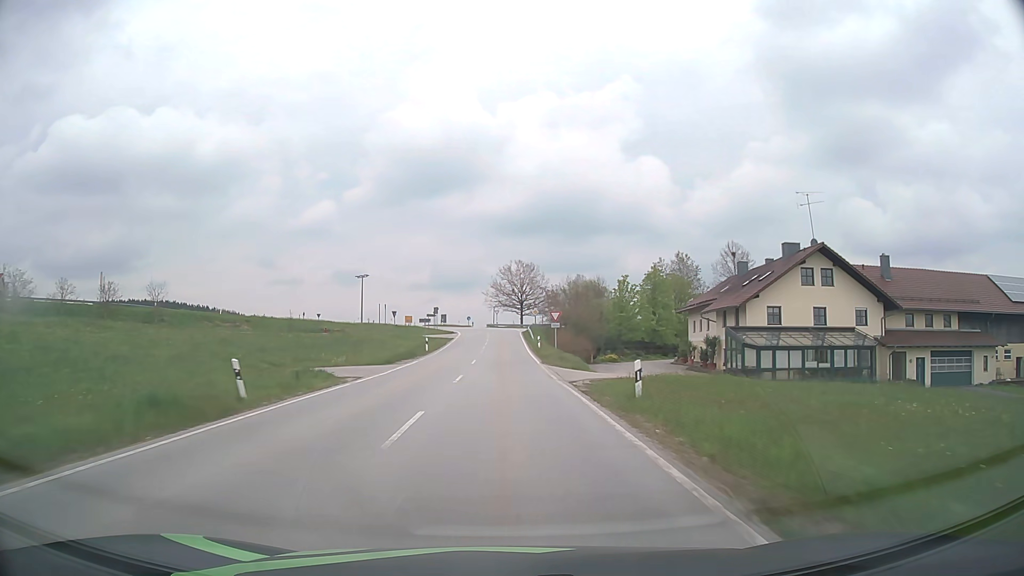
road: secondary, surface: asphalt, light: Day
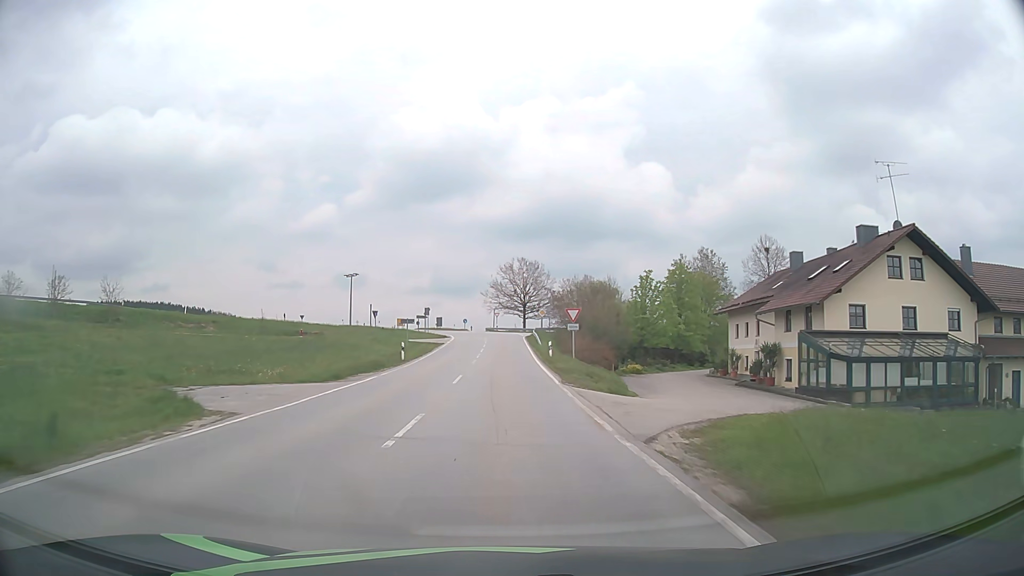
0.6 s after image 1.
(0.0, +11.6) m; 0°
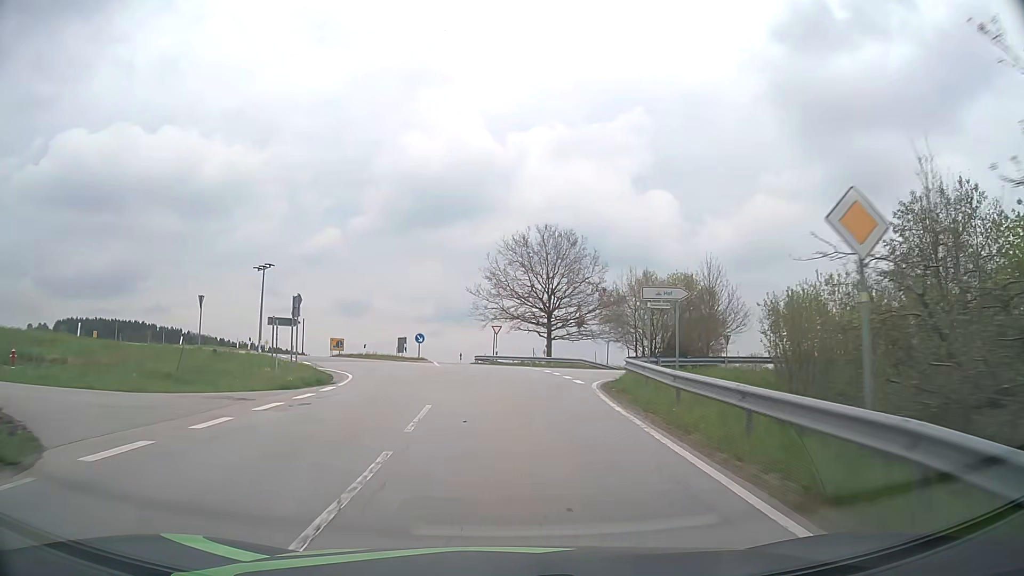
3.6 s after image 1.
(-0.4, +52.4) m; 0°
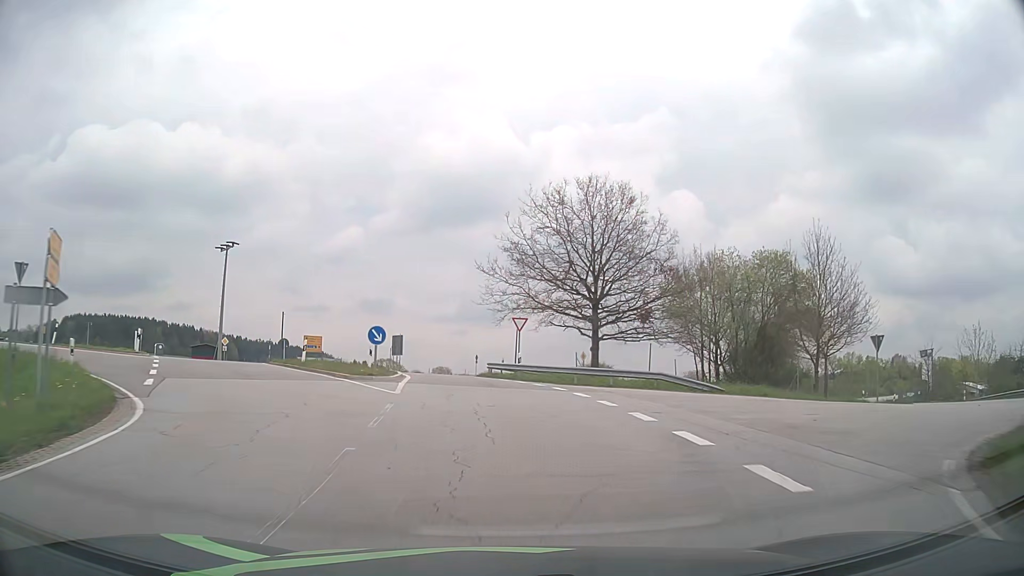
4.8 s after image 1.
(-0.3, +17.8) m; -2°
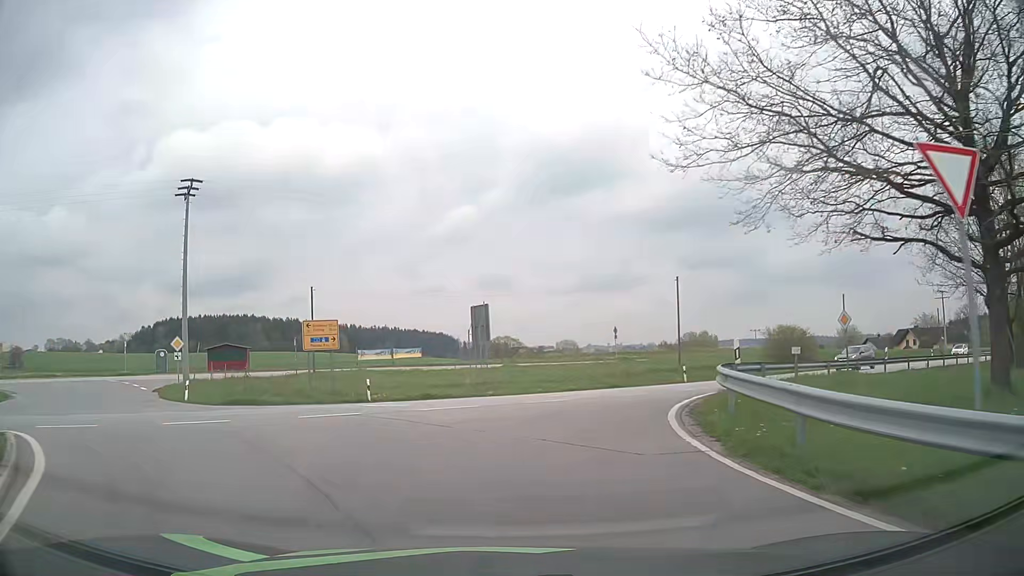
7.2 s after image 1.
(-2.2, +27.6) m; -11°
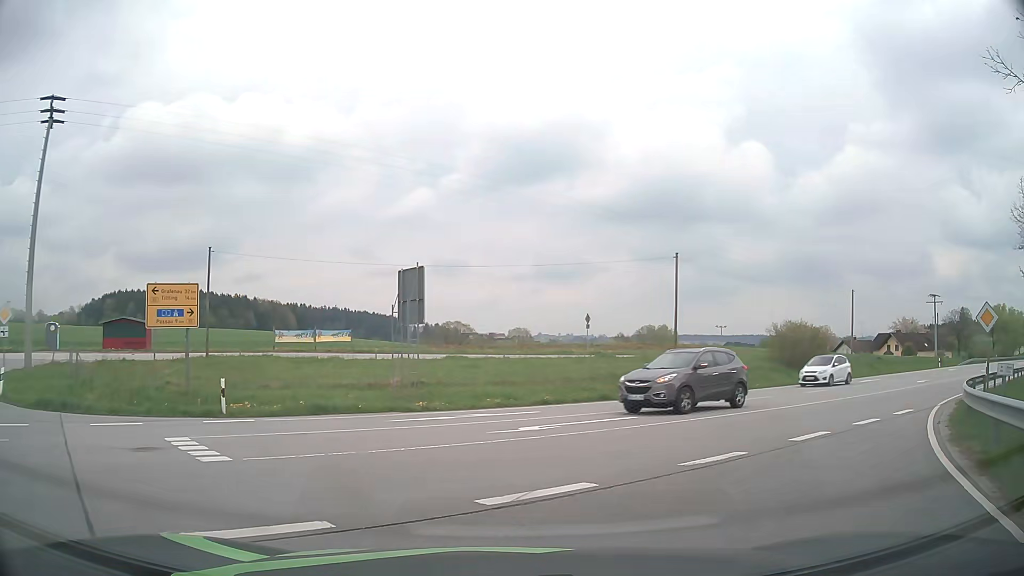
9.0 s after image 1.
(+0.1, +10.7) m; +4°
